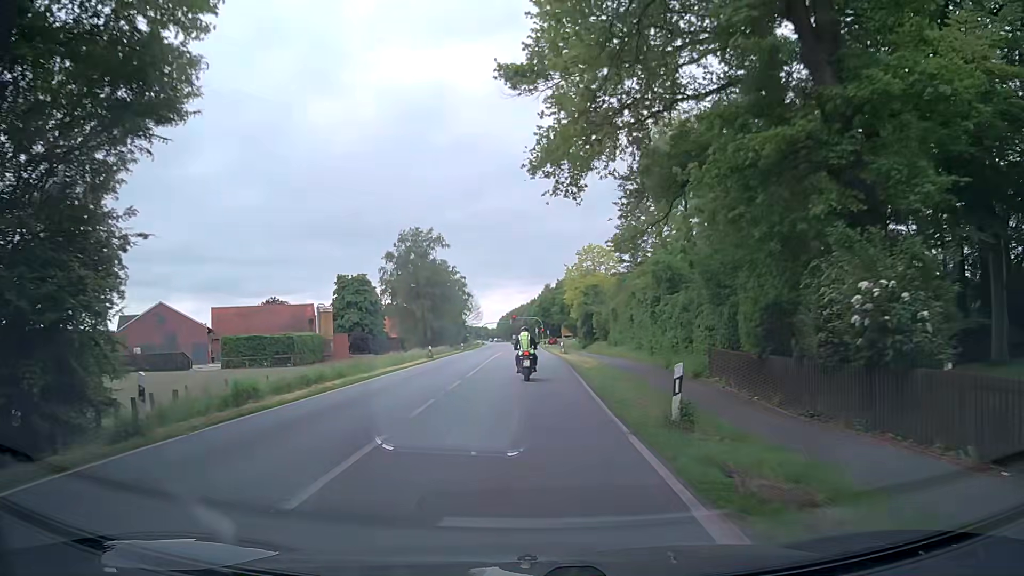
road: primary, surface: asphalt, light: Day
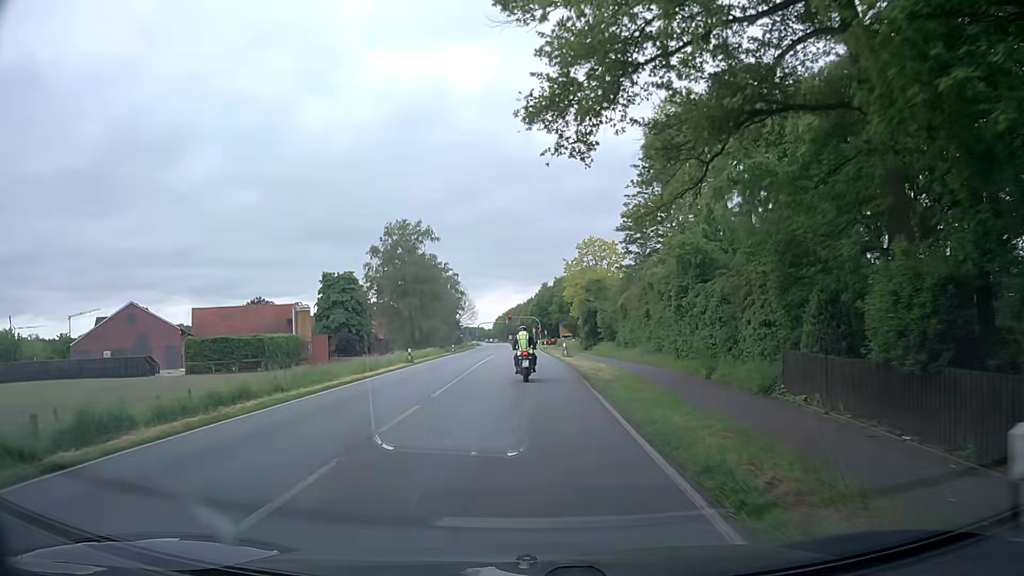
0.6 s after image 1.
(0.0, +7.4) m; +1°
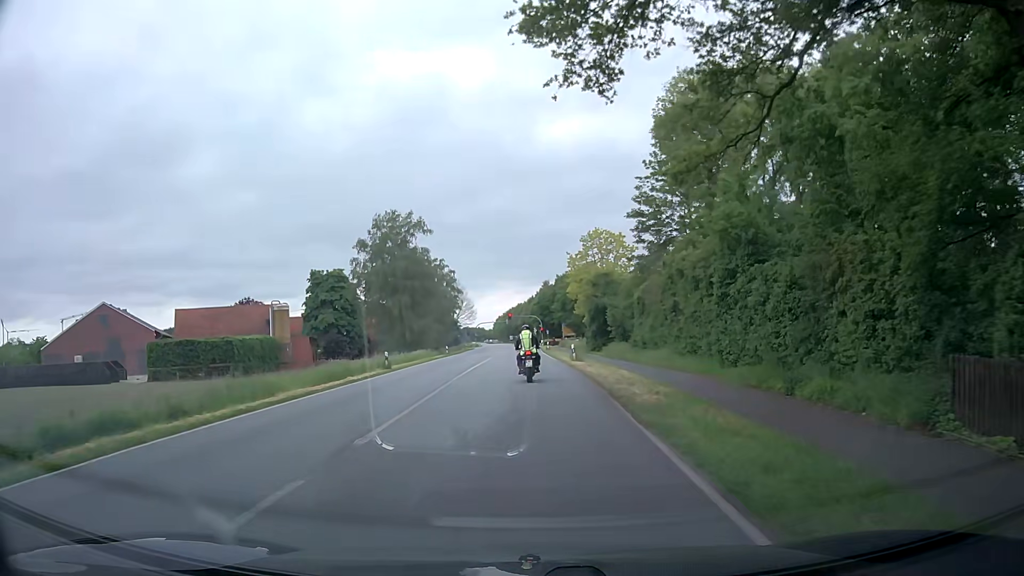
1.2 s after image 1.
(-0.1, +7.2) m; -1°
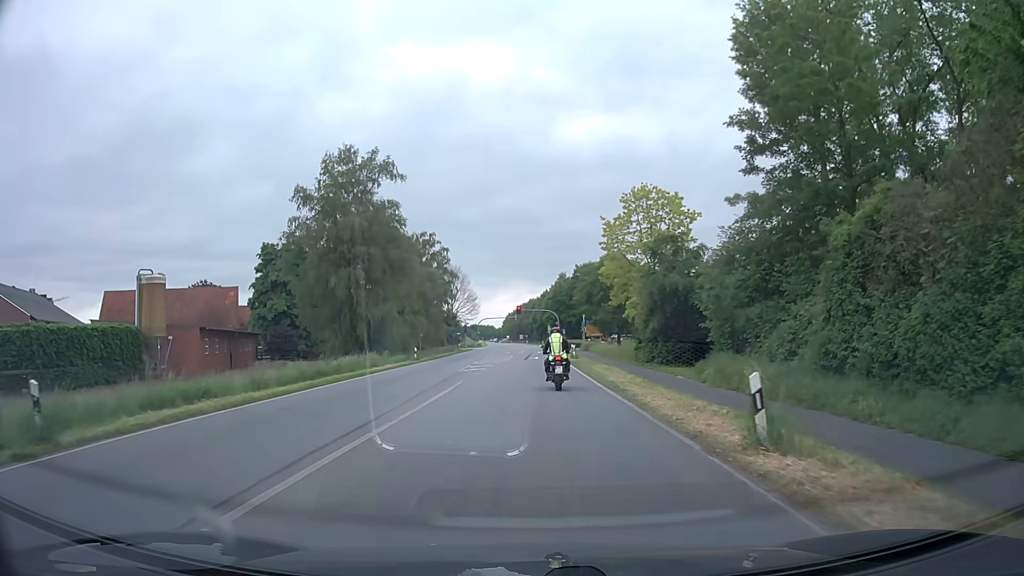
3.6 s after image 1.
(-0.3, +27.1) m; -1°
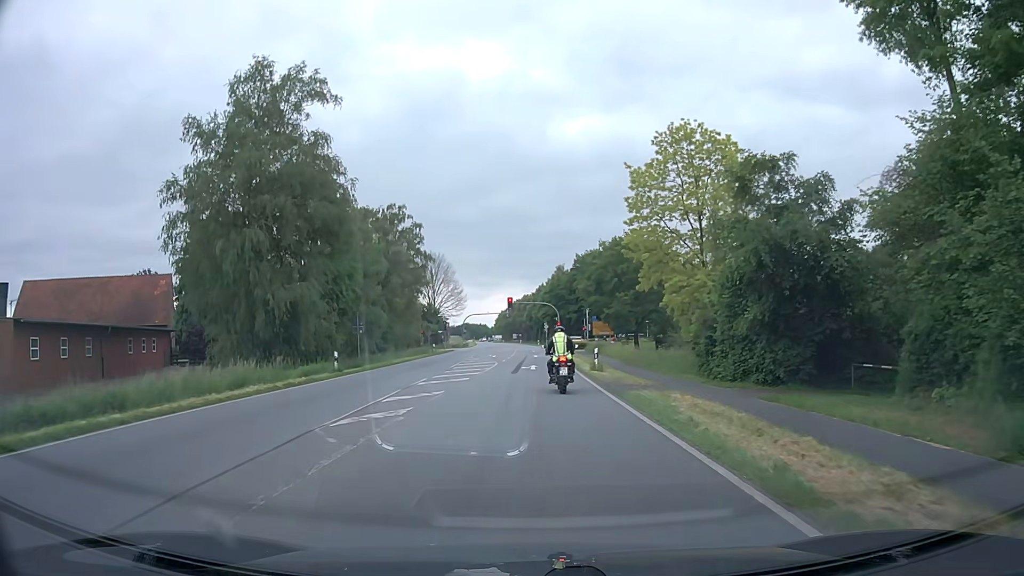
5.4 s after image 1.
(+0.1, +18.9) m; +1°
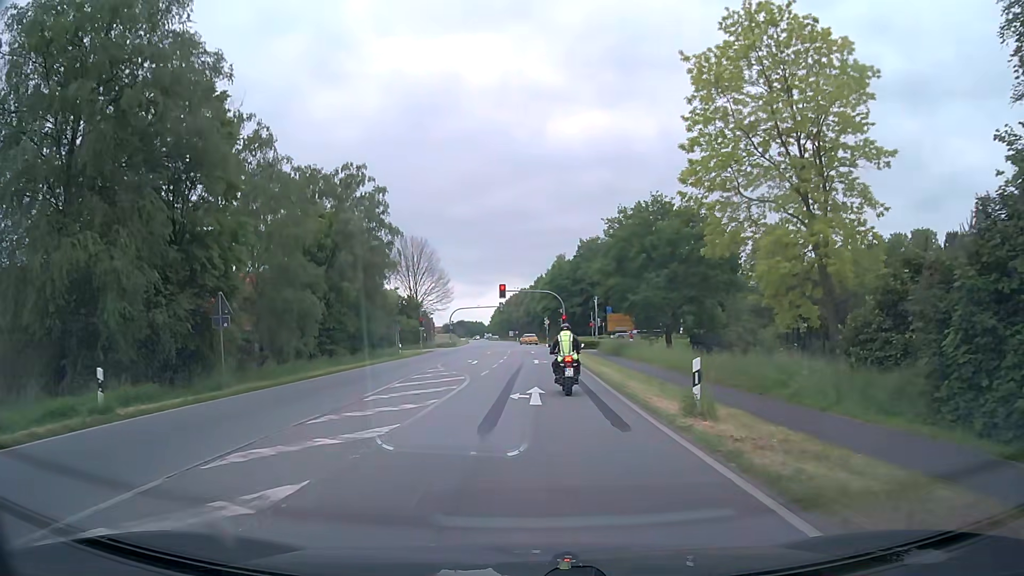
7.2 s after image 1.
(0.0, +17.3) m; 0°
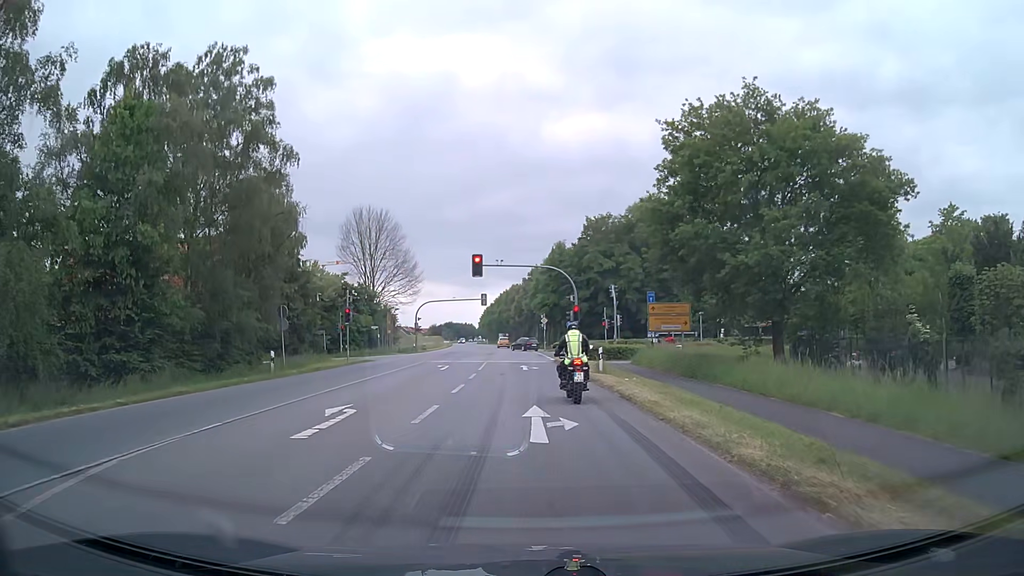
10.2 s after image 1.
(+0.2, +25.4) m; 0°
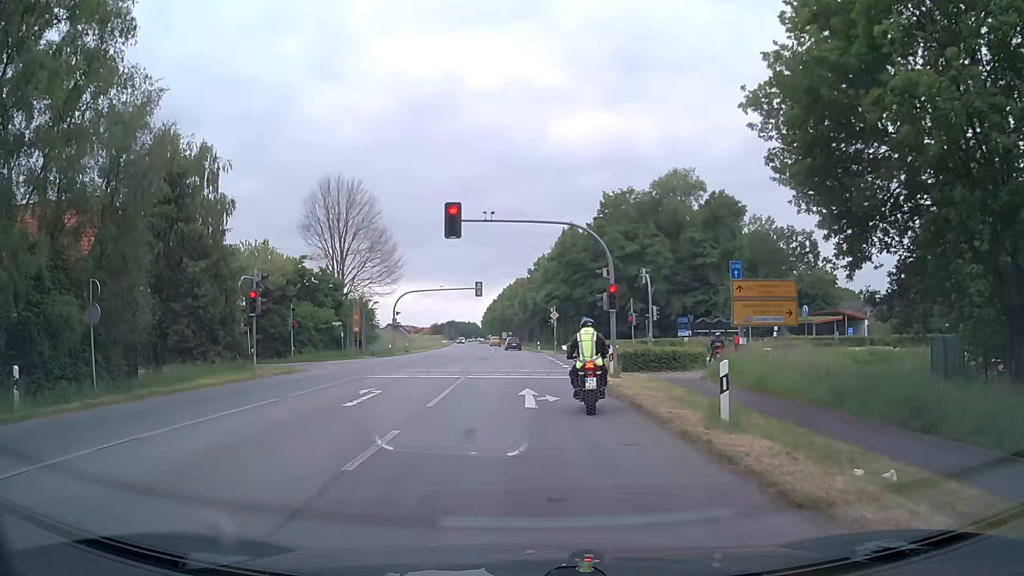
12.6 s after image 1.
(+0.1, +15.6) m; 0°
(0, +10) (0, +20) (0, +30) (0, +40) (0, +50) (-1, +60) (-1, +70) (-2, +80) (-2, +90) (-3, +100) m
